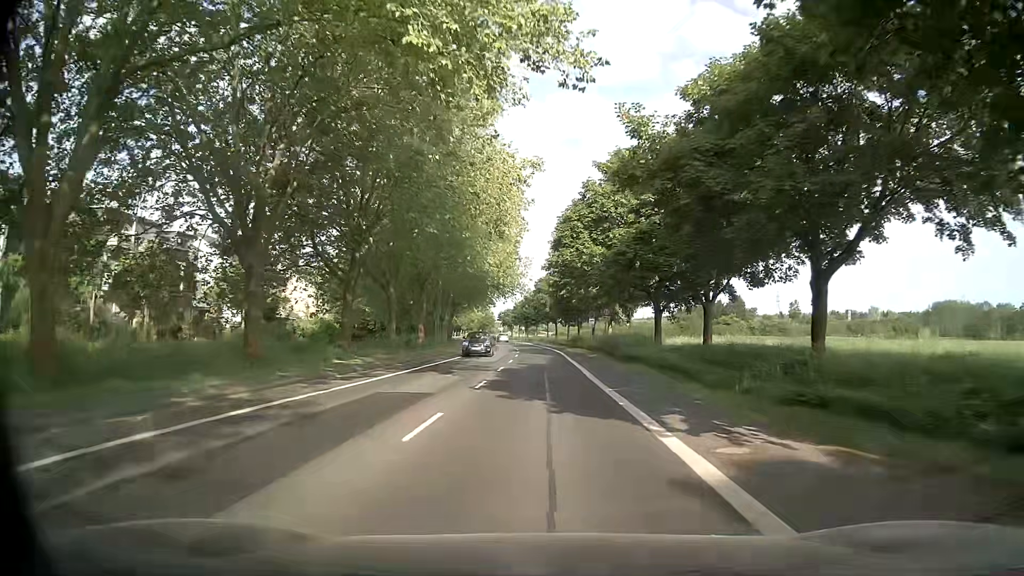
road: secondary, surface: asphalt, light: Day
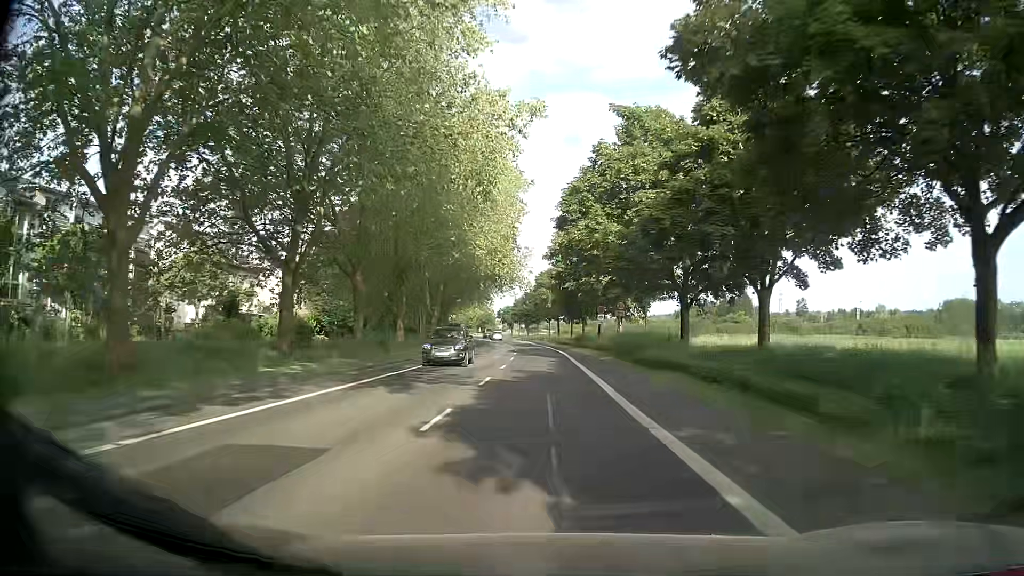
(0.0, +7.9) m; +1°
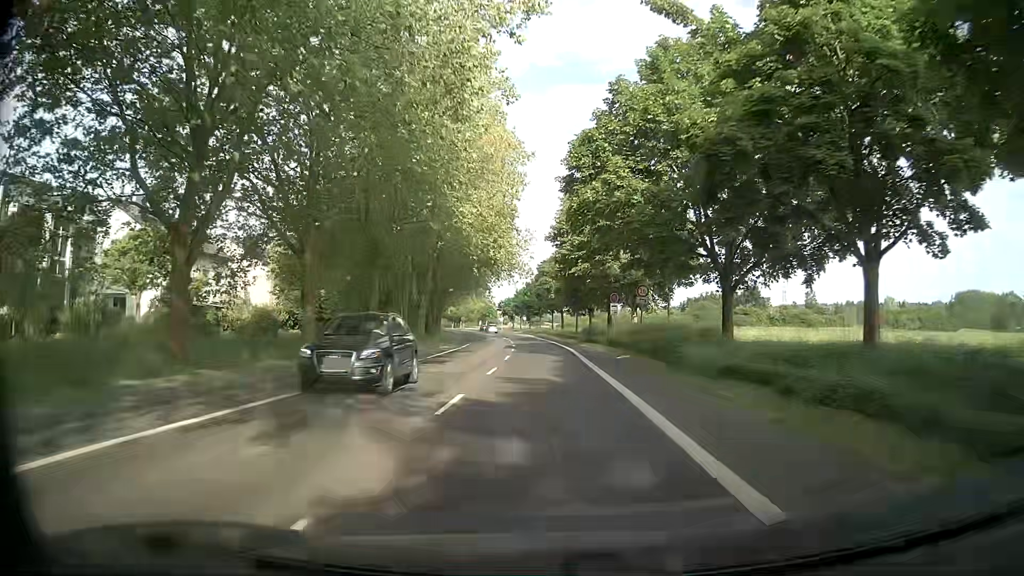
(0.0, +7.9) m; 0°
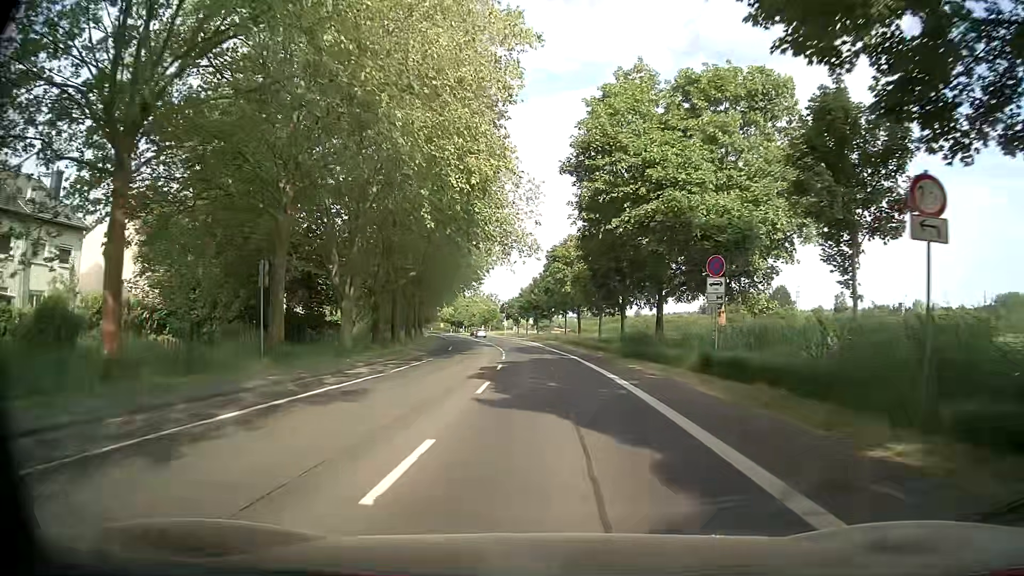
(-0.3, +23.6) m; -1°
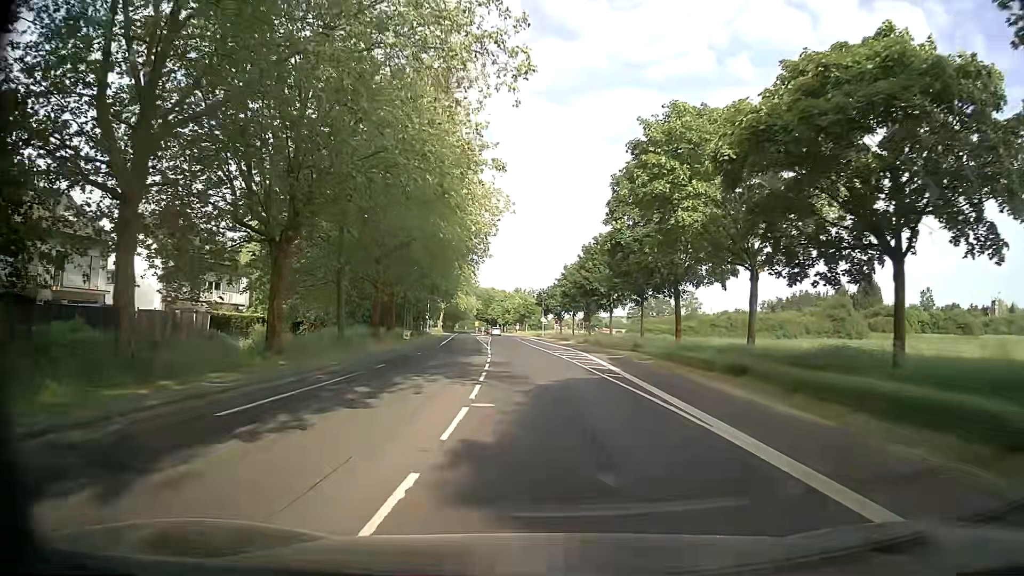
(-0.9, +39.0) m; -3°
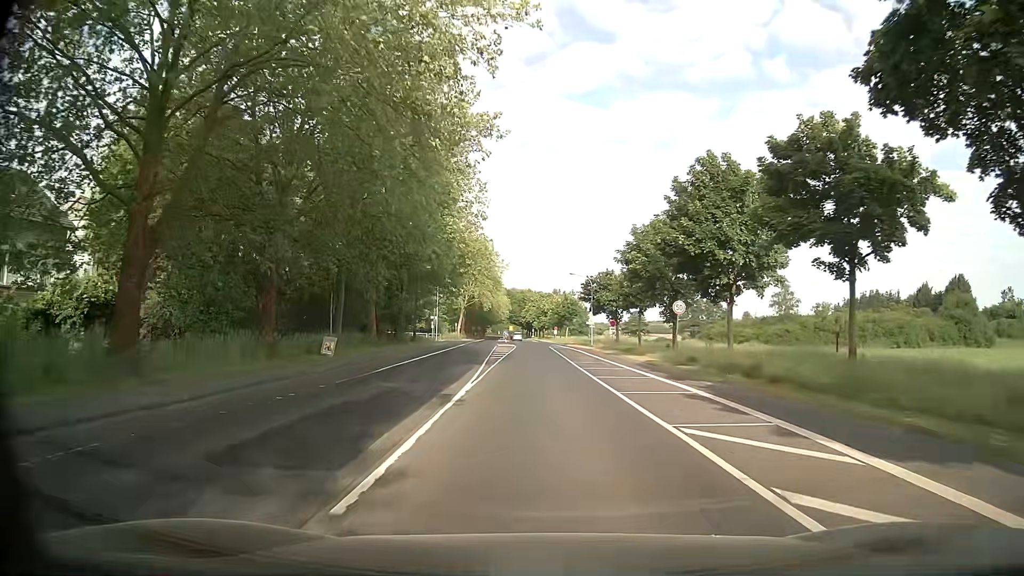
(-1.2, +31.0) m; -4°
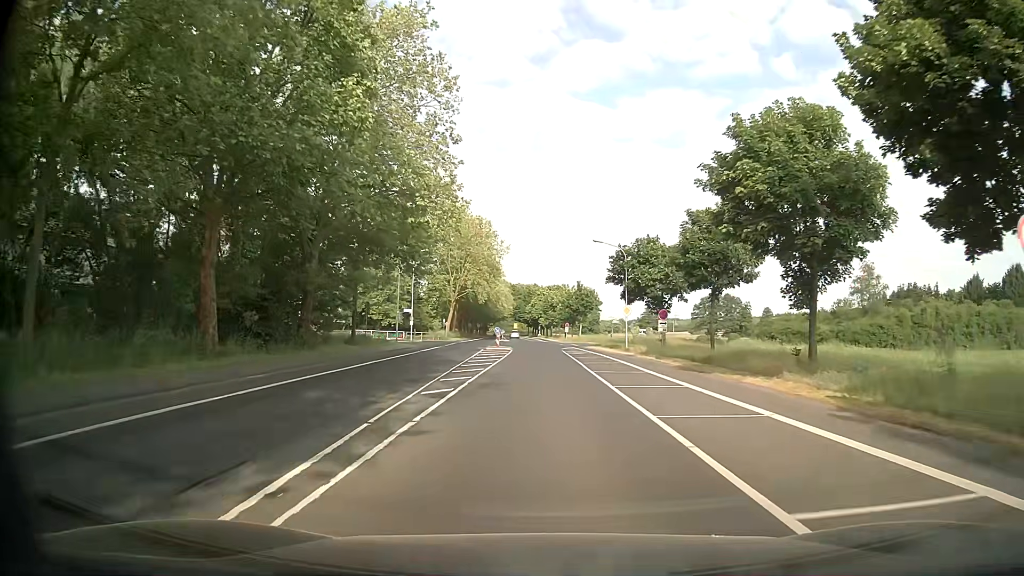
(-0.2, +23.3) m; 0°
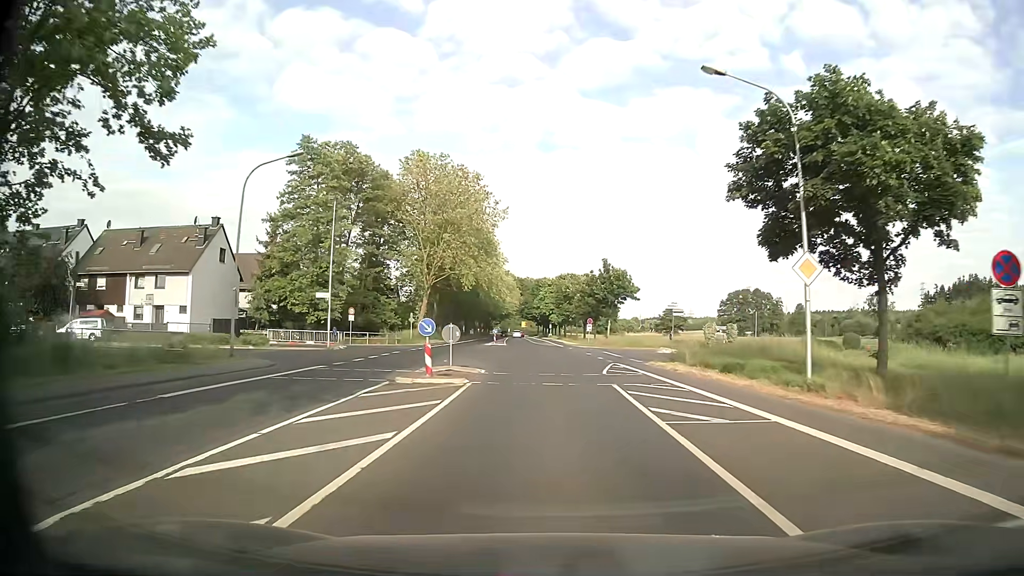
(-0.4, +31.2) m; -1°
